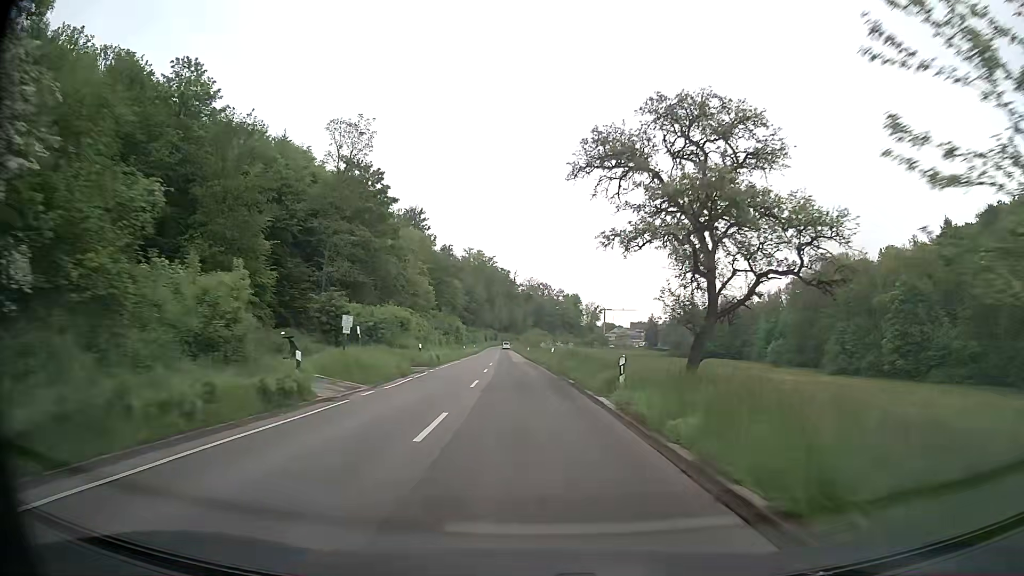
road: secondary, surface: asphalt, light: Day
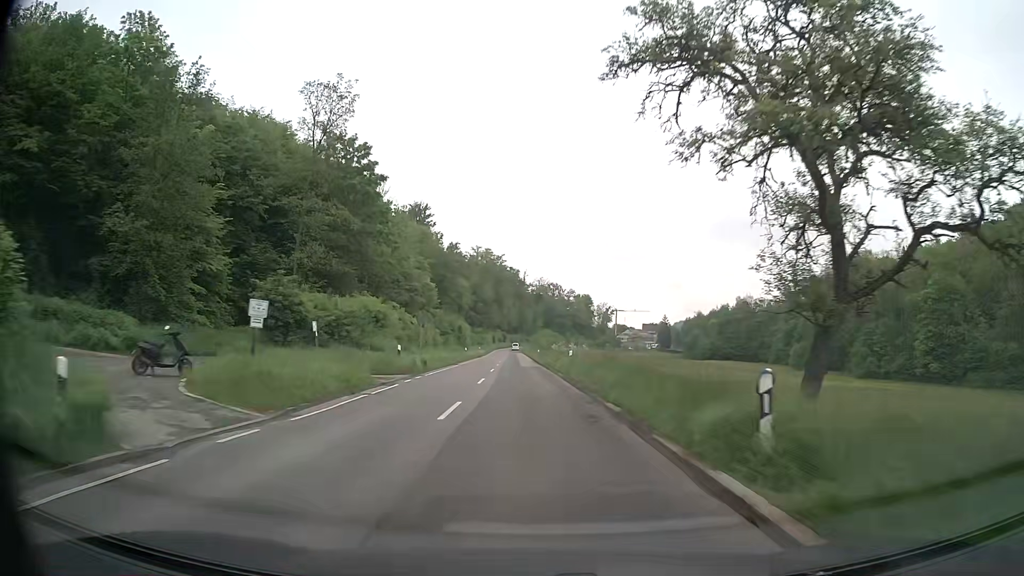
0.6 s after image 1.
(0.0, +9.3) m; 0°
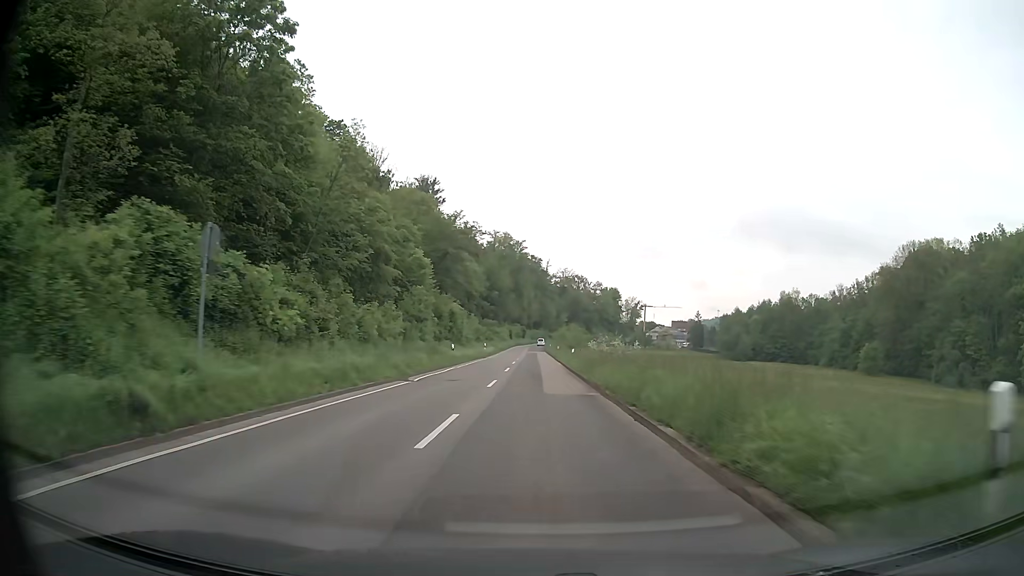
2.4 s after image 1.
(-0.7, +28.0) m; -2°
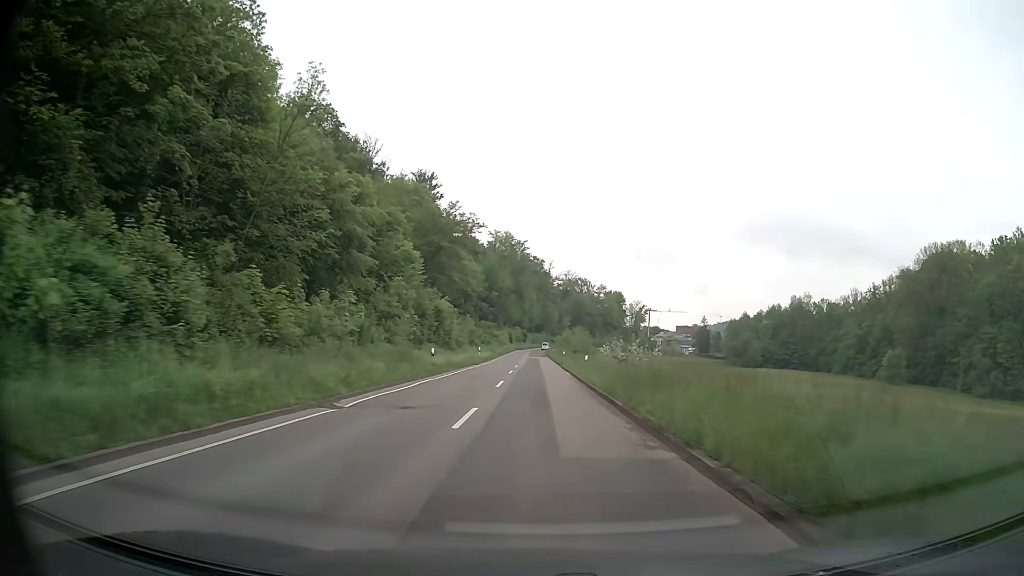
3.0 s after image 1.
(-0.1, +9.4) m; 0°
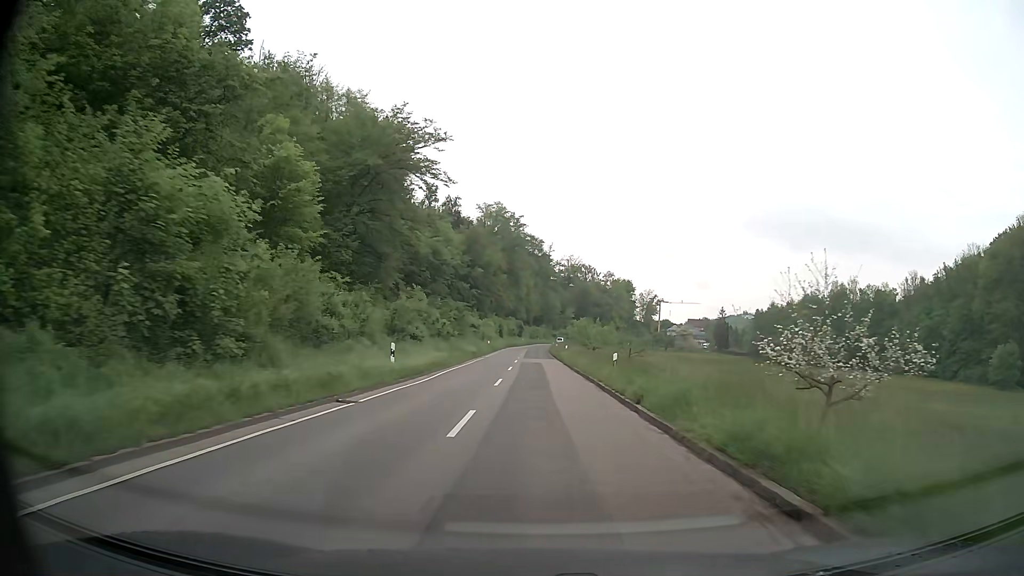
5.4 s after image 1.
(0.0, +37.7) m; 0°
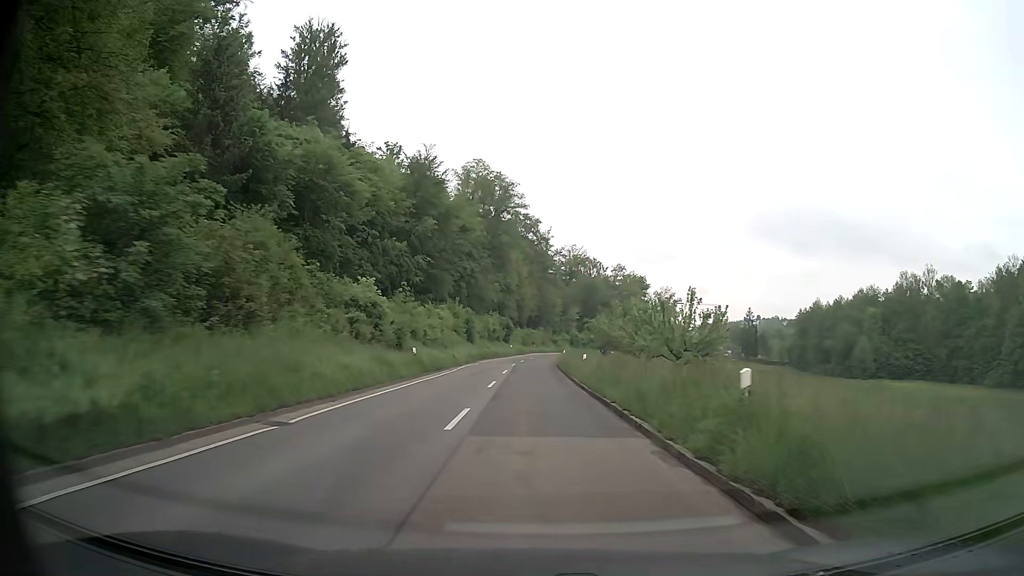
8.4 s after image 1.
(+0.2, +46.4) m; +1°
